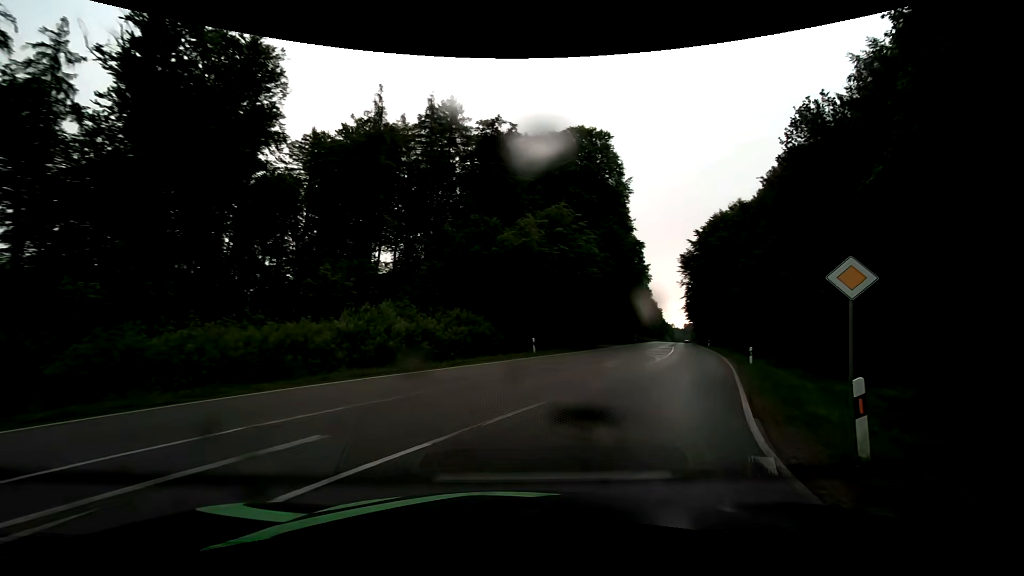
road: secondary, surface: asphalt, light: Day
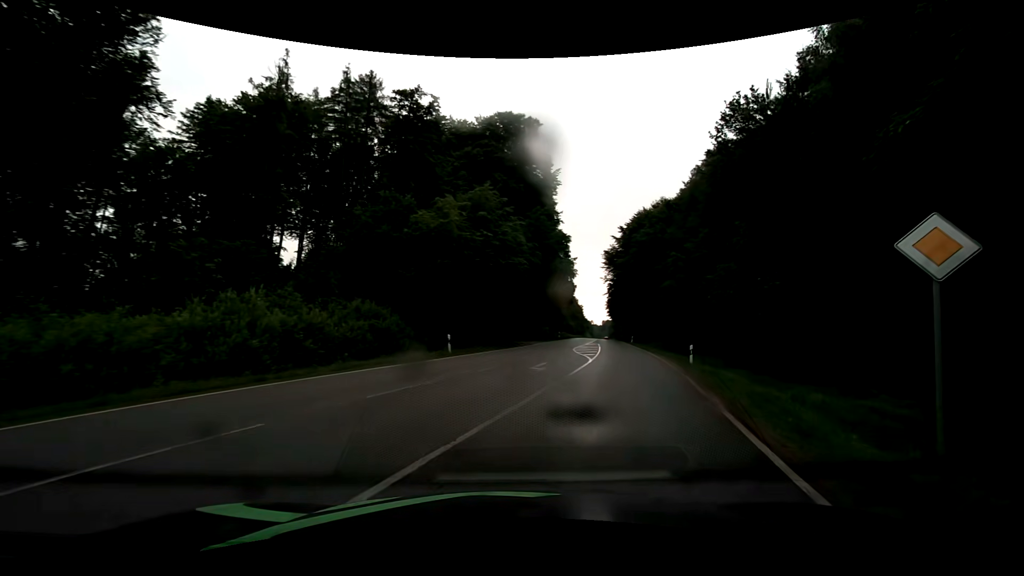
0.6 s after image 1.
(+0.4, +4.4) m; +9°
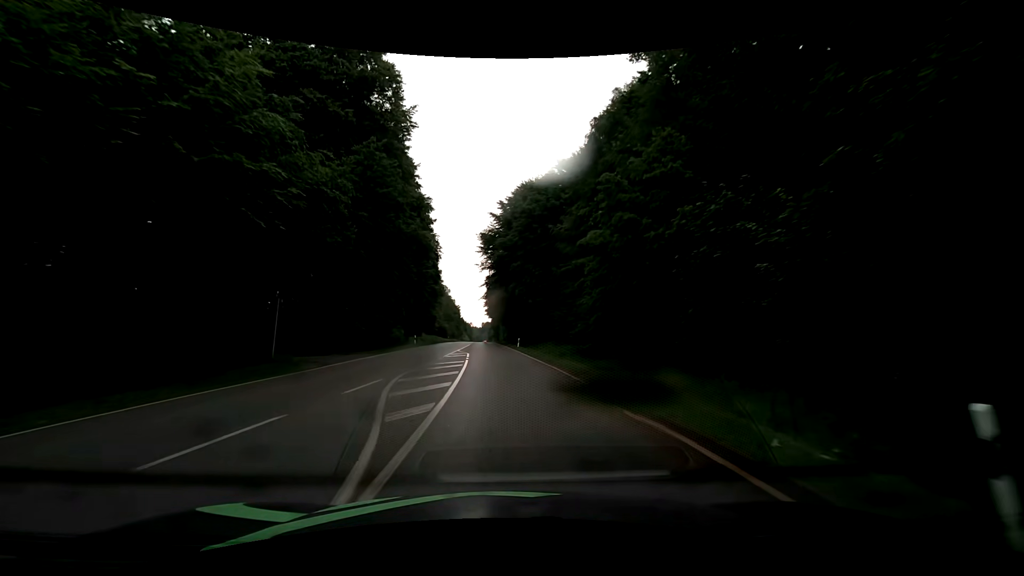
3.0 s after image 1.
(+5.1, +21.7) m; +16°
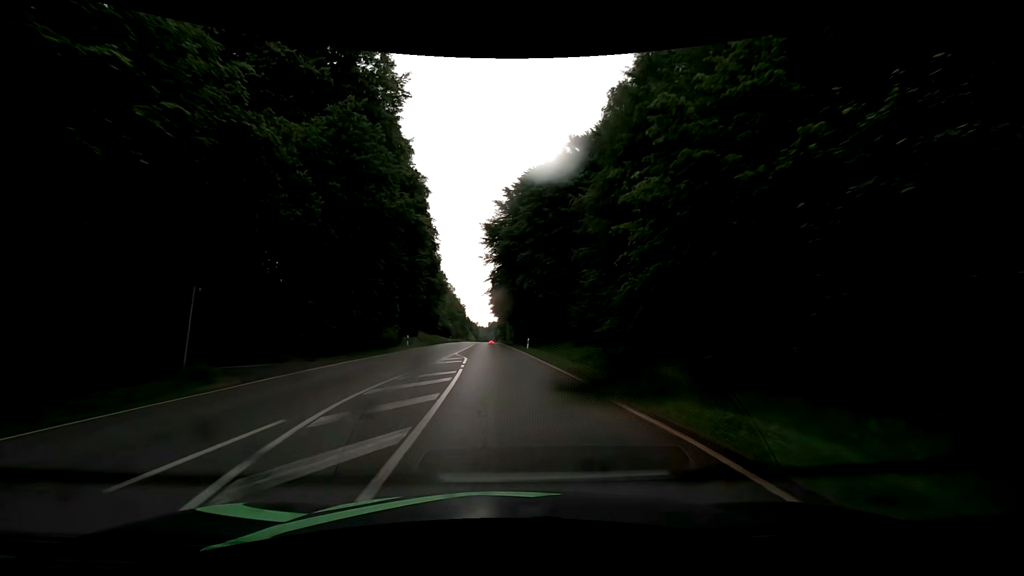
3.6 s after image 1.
(0.0, +7.0) m; 0°
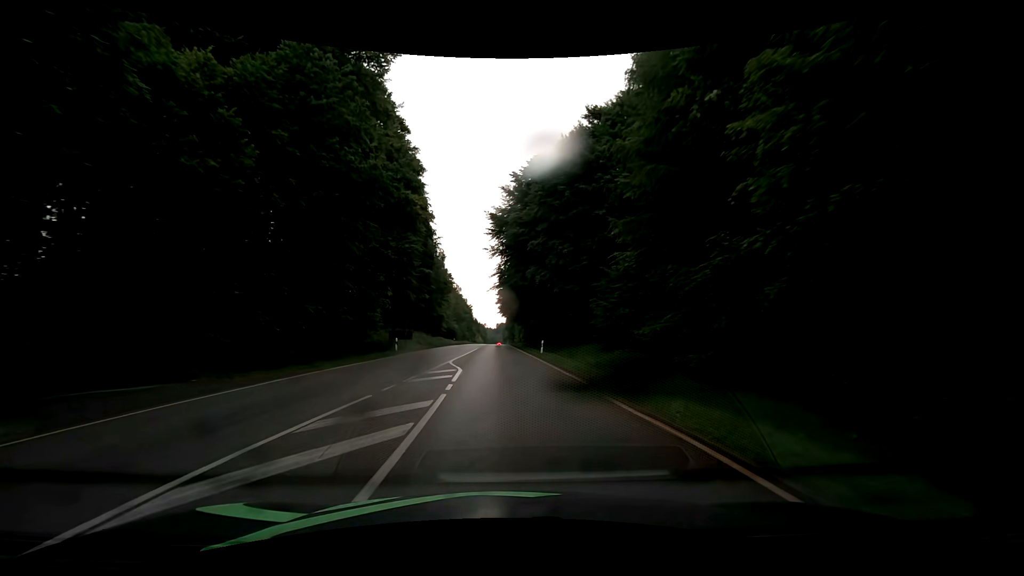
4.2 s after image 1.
(-0.1, +7.5) m; -1°
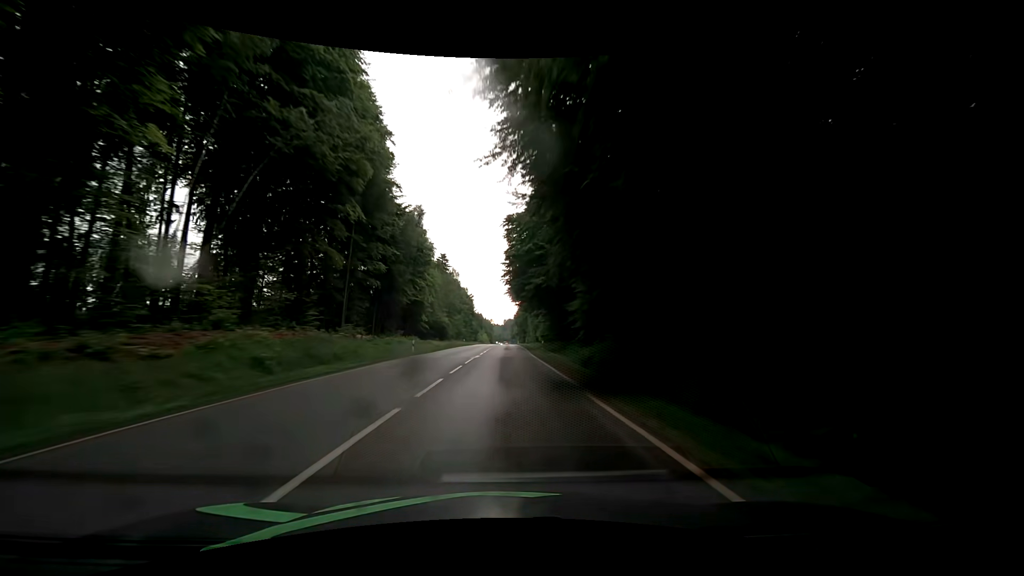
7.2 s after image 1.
(-0.9, +41.0) m; -2°
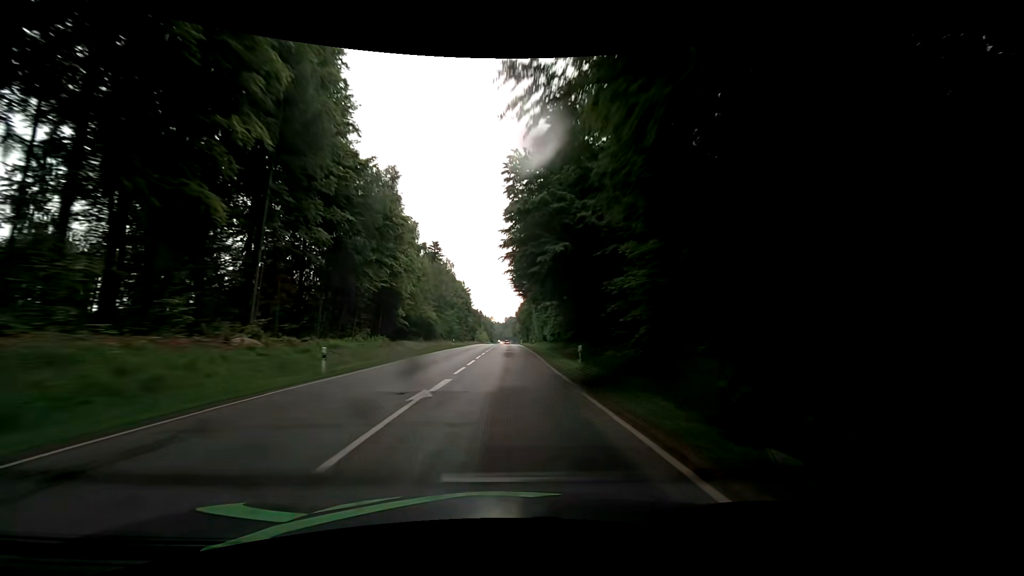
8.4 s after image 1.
(0.0, +17.9) m; 0°
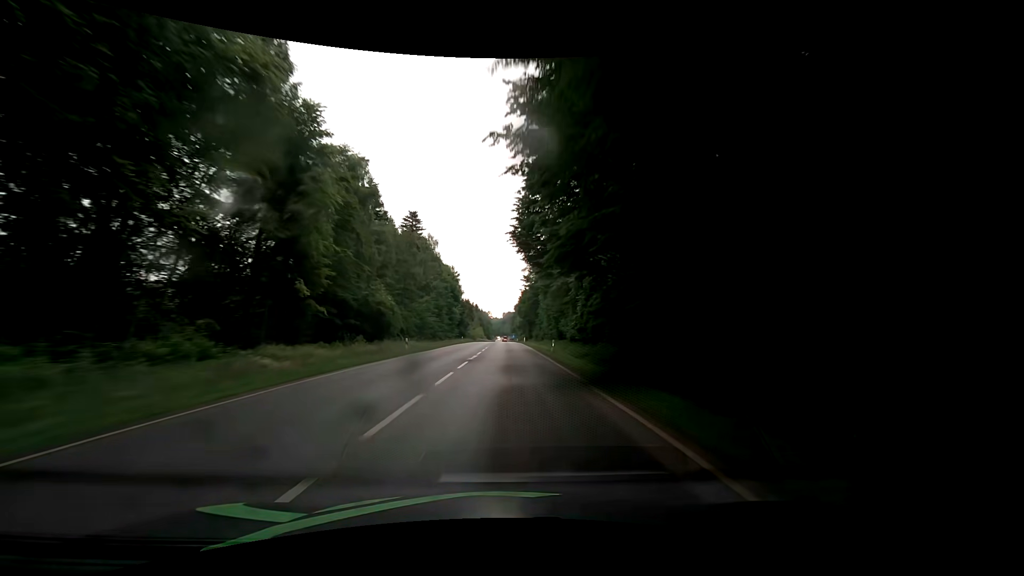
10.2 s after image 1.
(+0.3, +28.9) m; 0°
(0, +10) (0, +20) (0, +30) (0, +40) (+1, +50) (+1, +60) (+1, +70) (+1, +80) (+1, +90) (+1, +100) m
